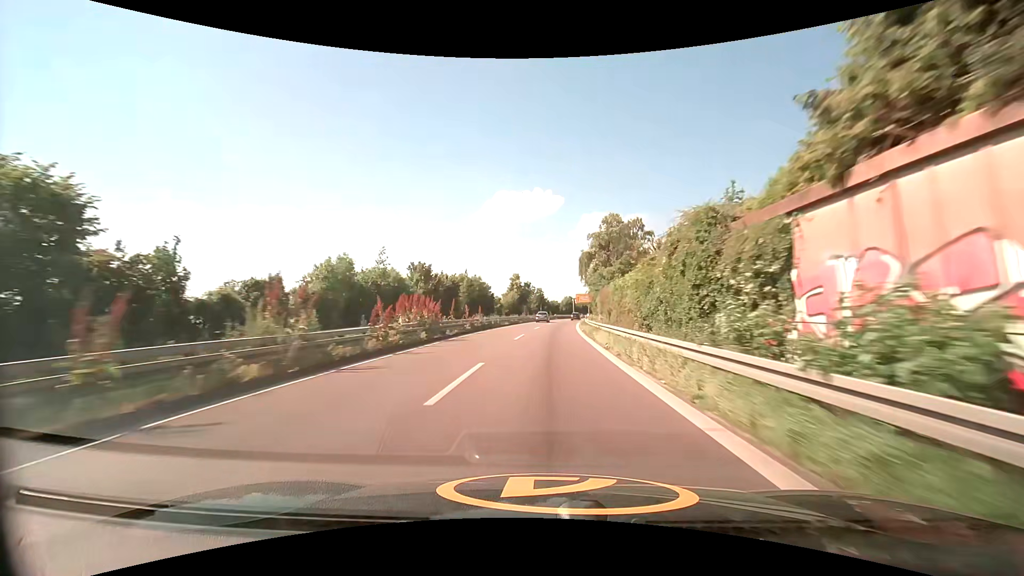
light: Day
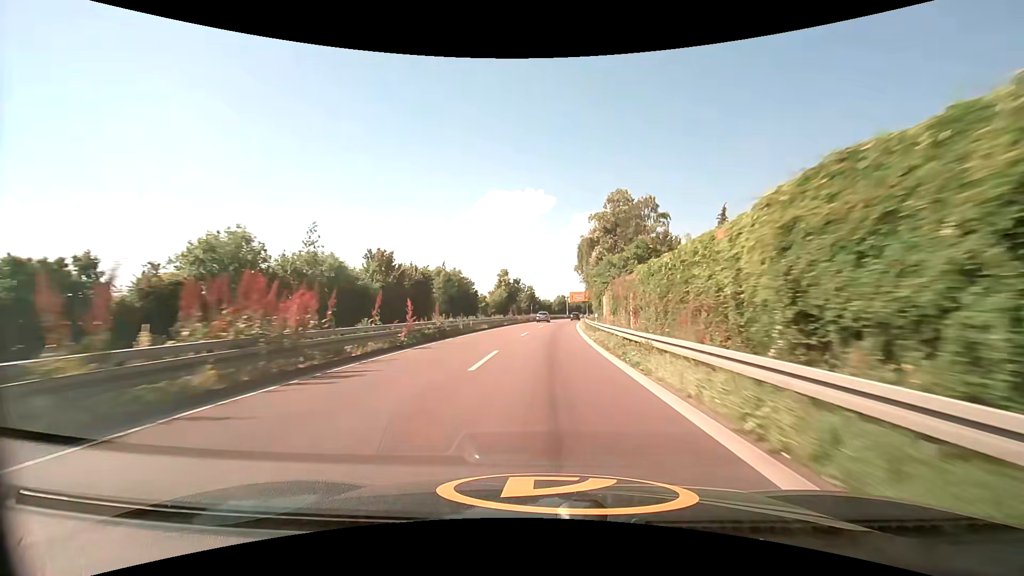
(+0.2, +13.6) m; +1°
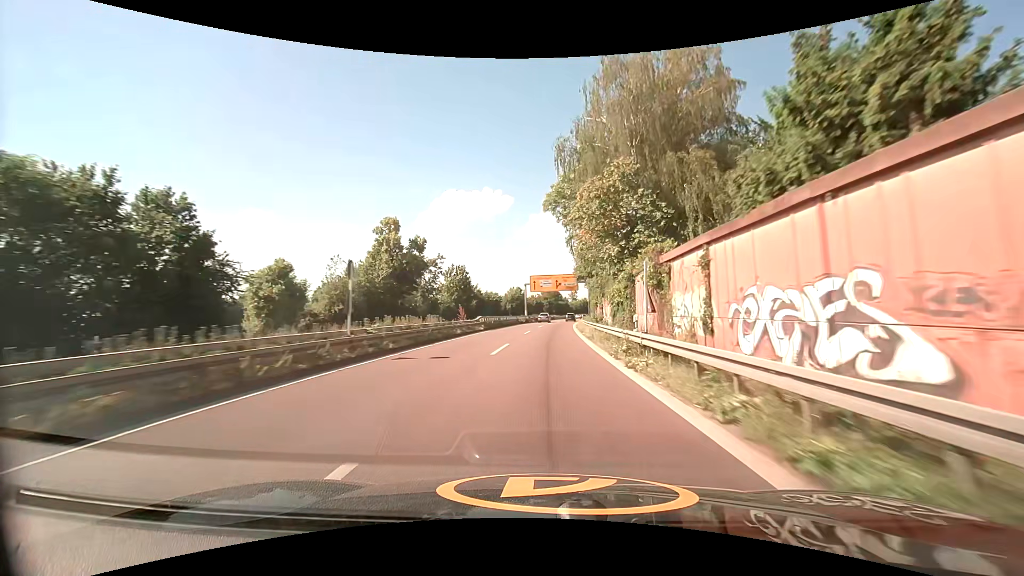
(+2.9, +66.4) m; +5°
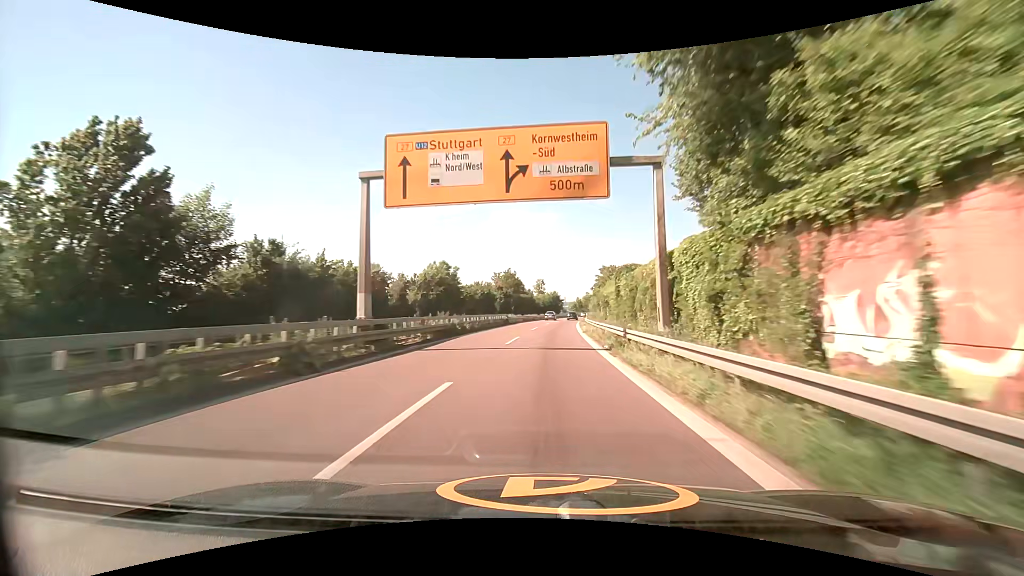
(+2.3, +66.5) m; +4°
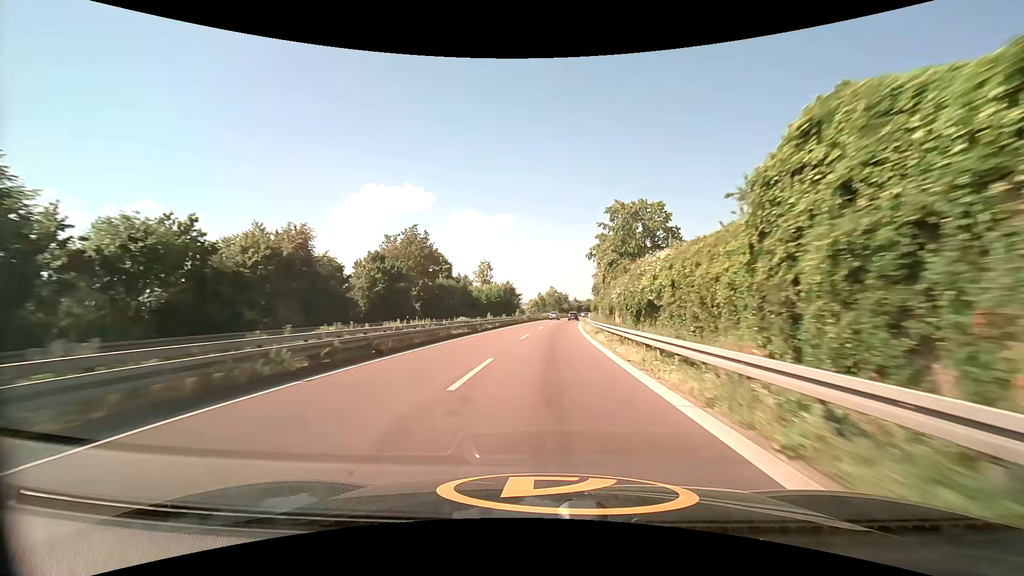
(+2.7, +66.1) m; +5°
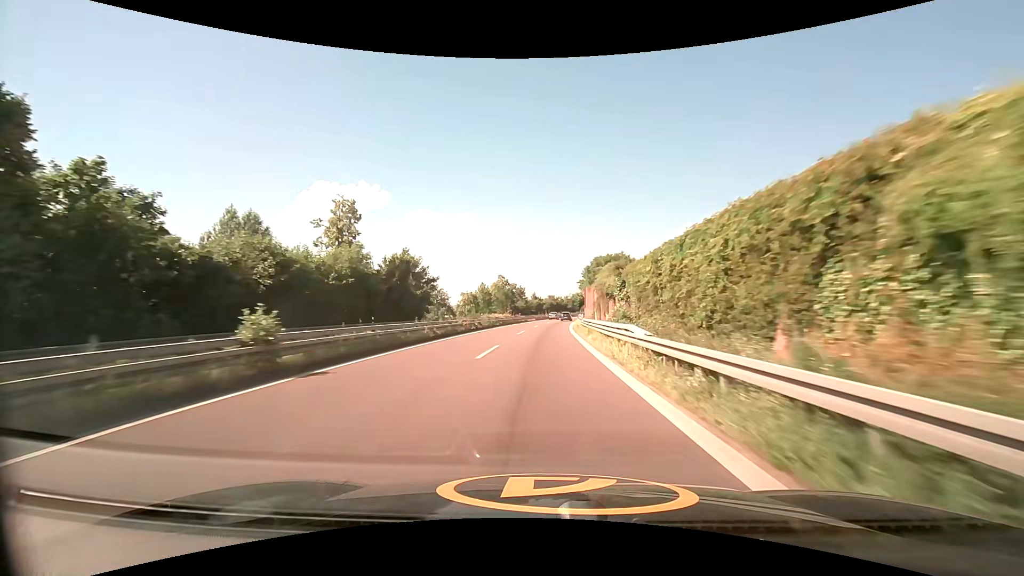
(+3.3, +65.4) m; +5°
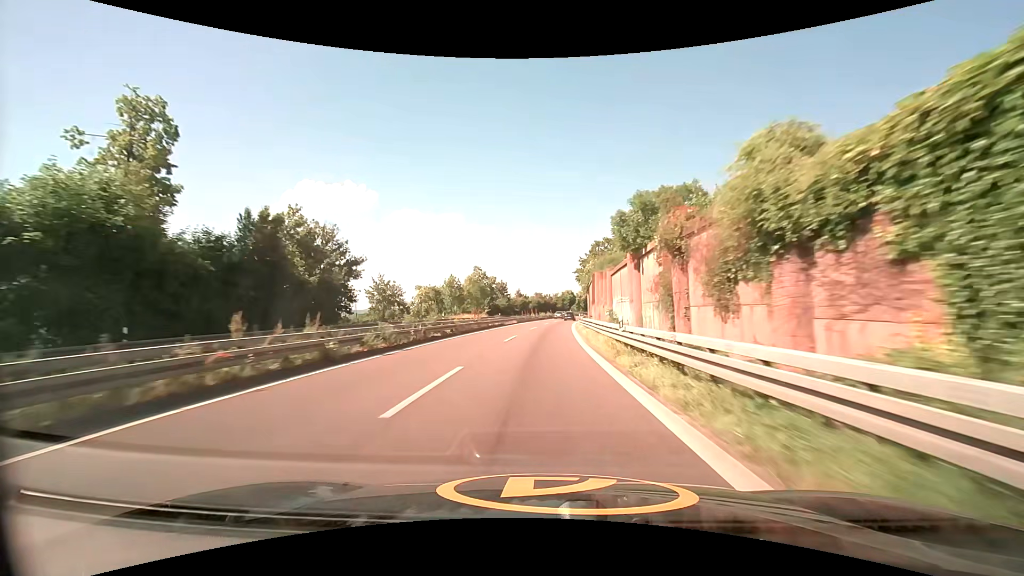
(+0.4, +25.9) m; +2°
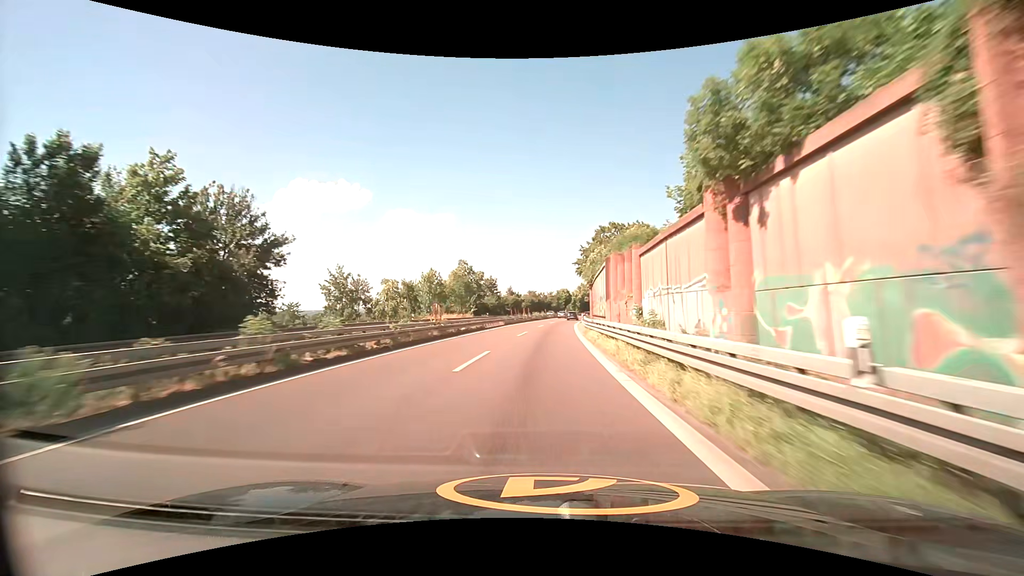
(+0.1, +12.9) m; +1°
(0, +10) (0, +20) (0, +30) (+1, +40) (+1, +50) (+2, +60) (+3, +70) (+4, +80) (+5, +90) (+6, +100) m
